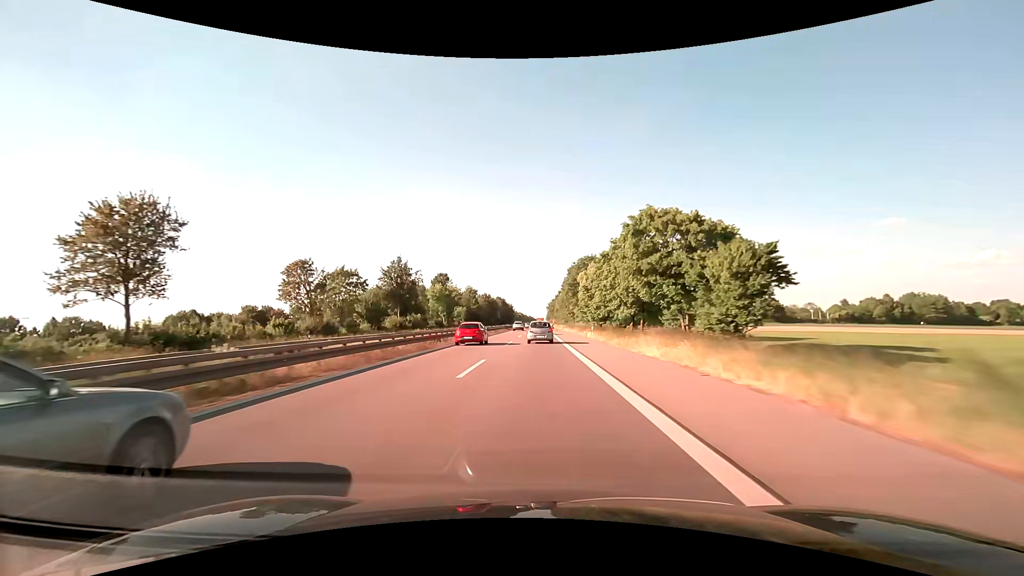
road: trunk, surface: asphalt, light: Day
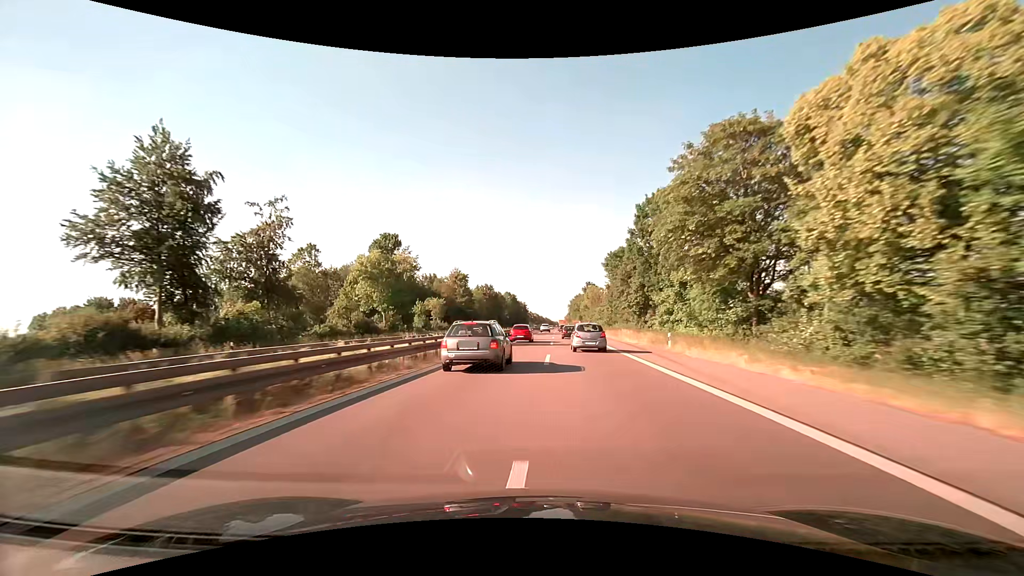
(-1.3, +67.5) m; -2°
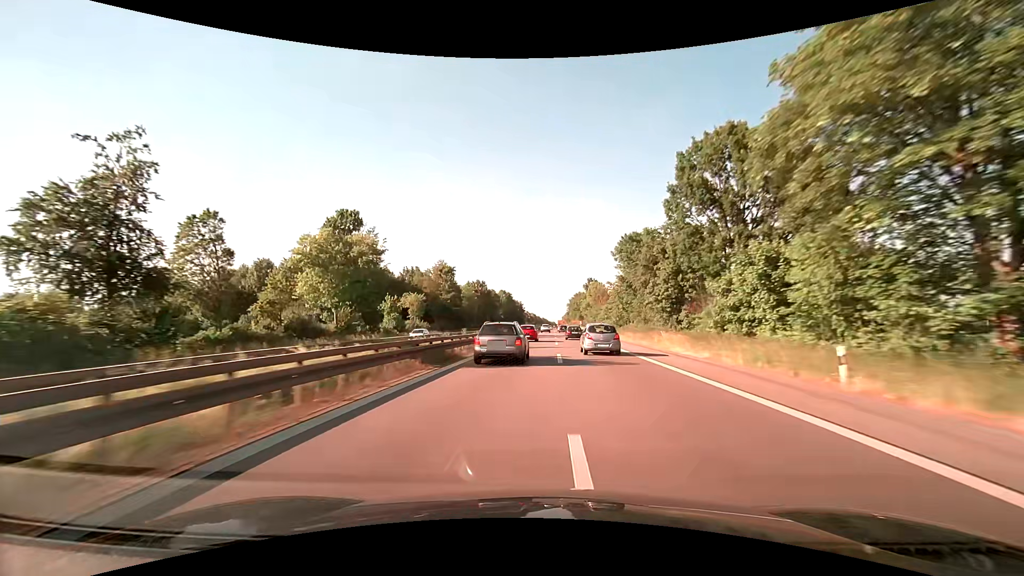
(+0.1, +16.8) m; +1°
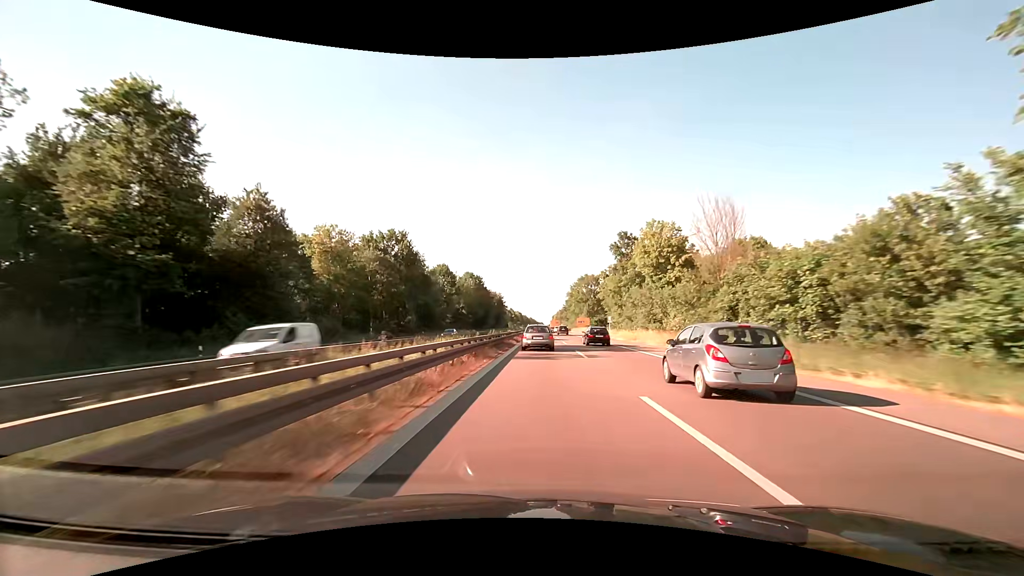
(+1.1, +87.0) m; +1°
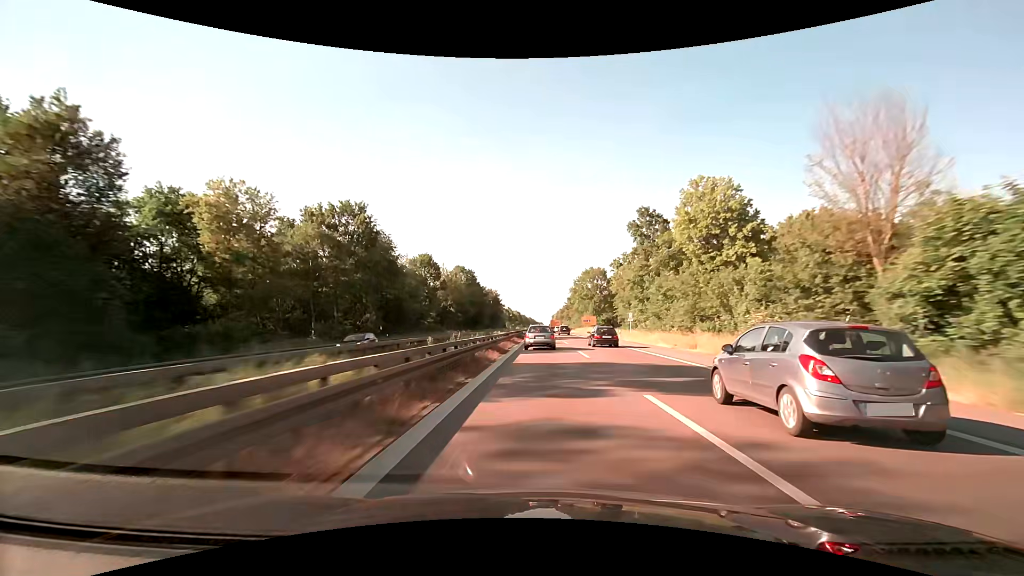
(0.0, +18.0) m; 0°
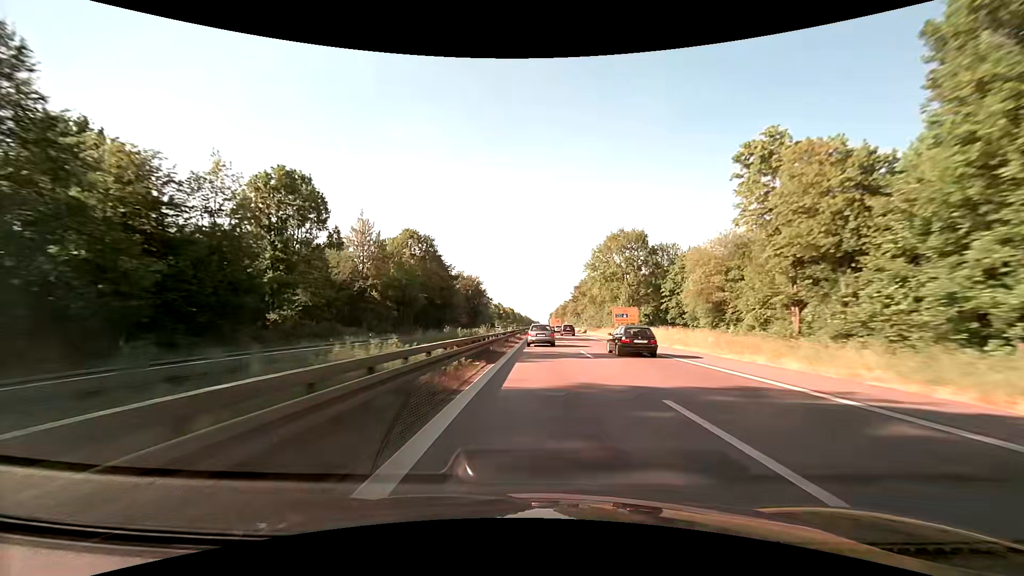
(+0.1, +55.1) m; 0°
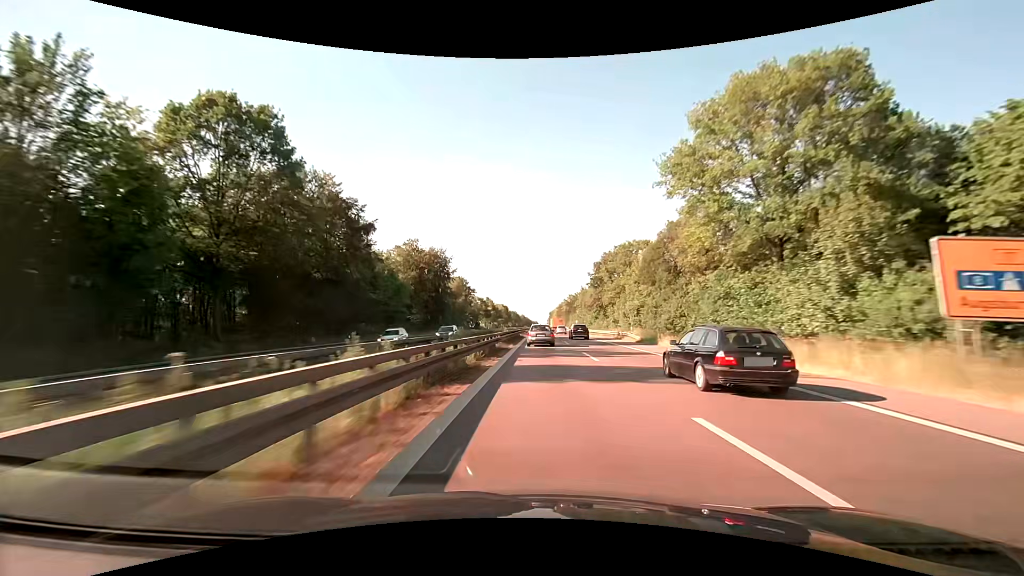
(+0.1, +55.9) m; 0°
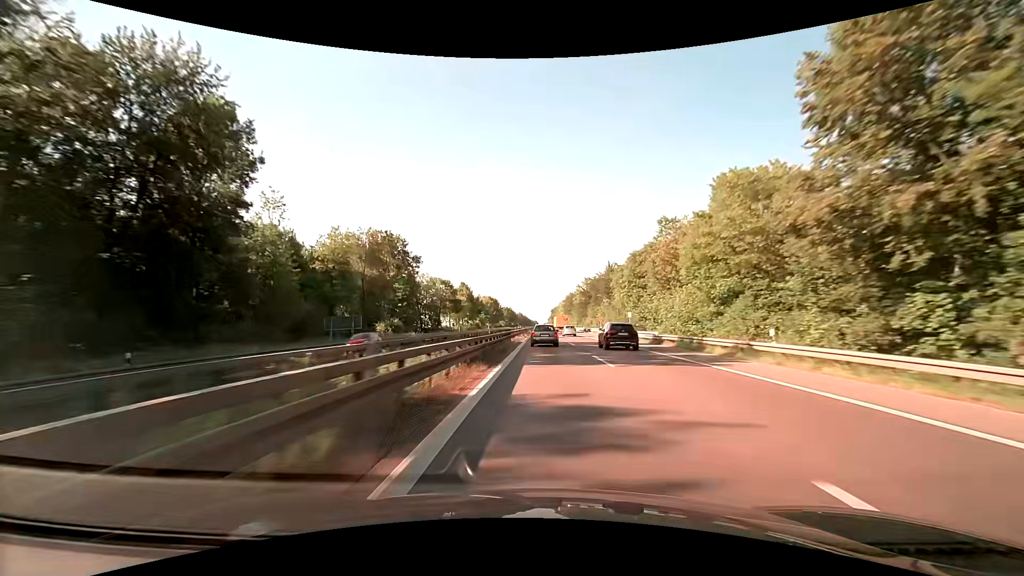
(-0.1, +75.1) m; 0°
(0, +10) (0, +20) (0, +30) (0, +40) (0, +50) (0, +60) (0, +70) (0, +80) (0, +90) (0, +100) m
